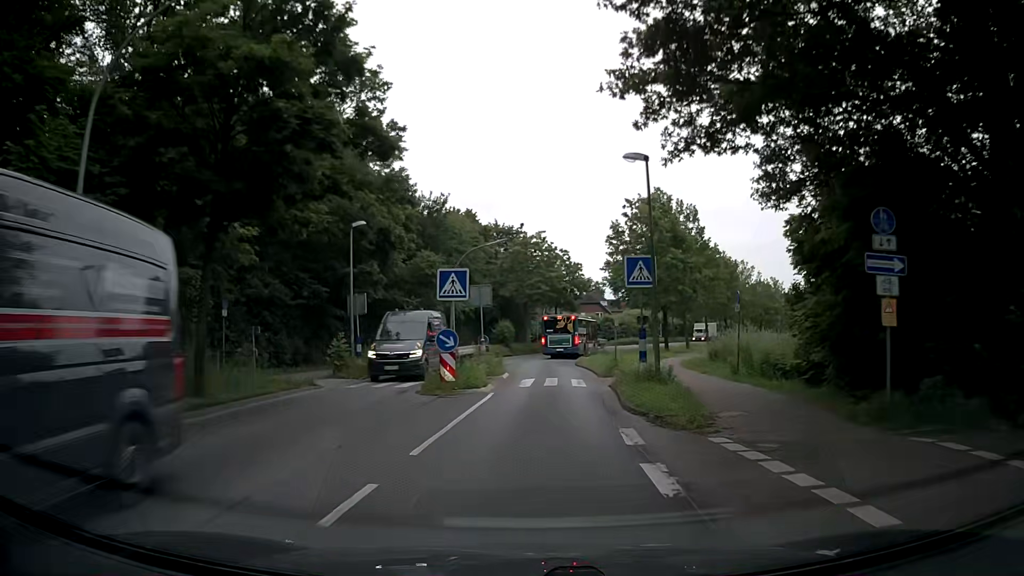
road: secondary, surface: asphalt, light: Day
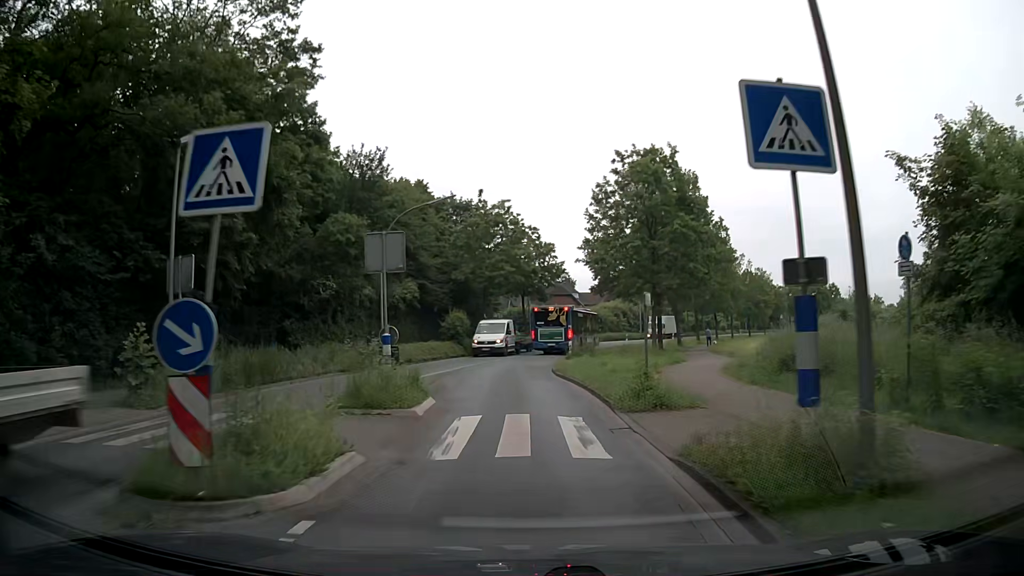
(+0.3, +12.5) m; +3°
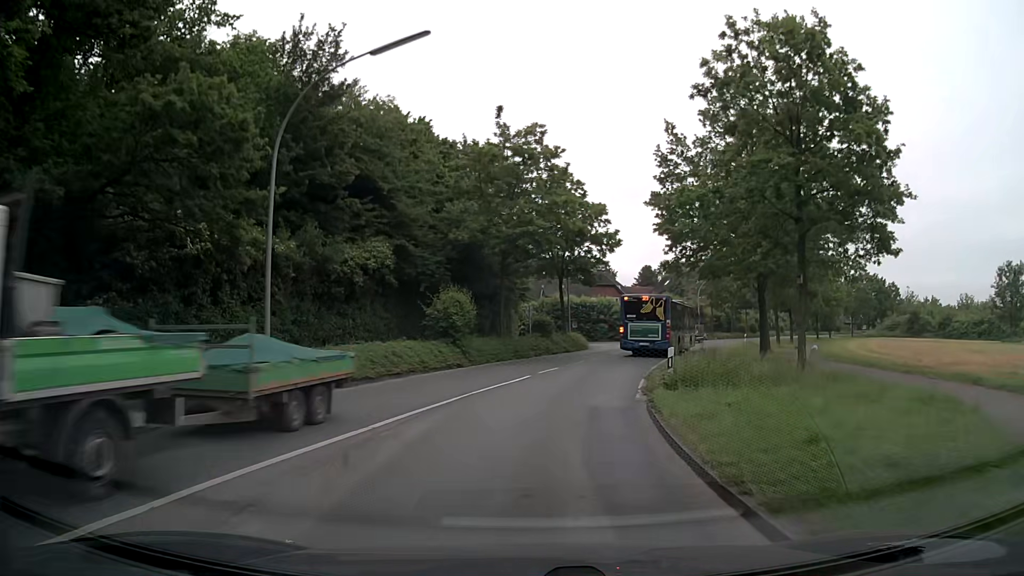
(-0.6, +17.5) m; -3°
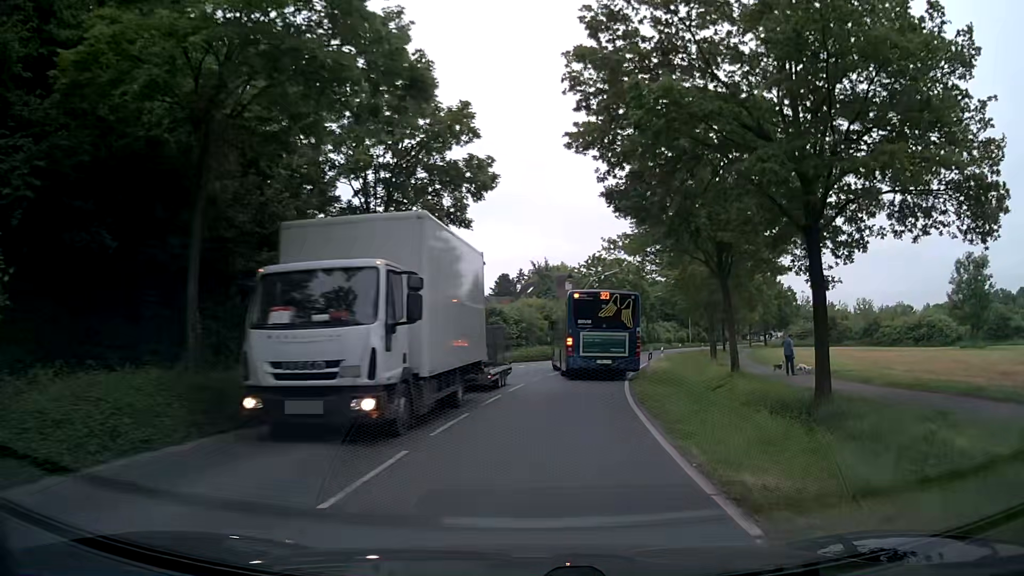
(+1.5, +20.3) m; +12°
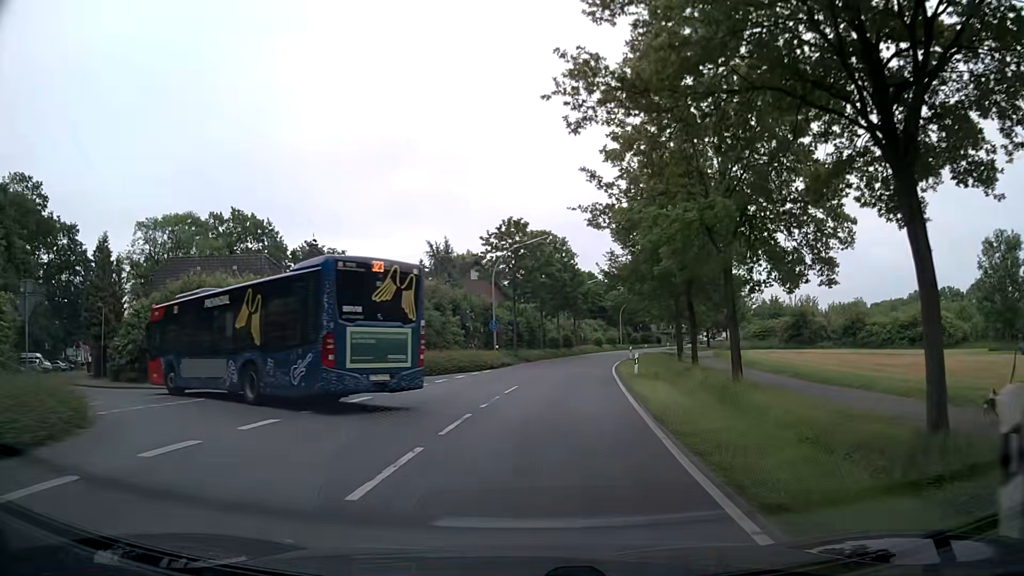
(+1.3, +21.6) m; +7°
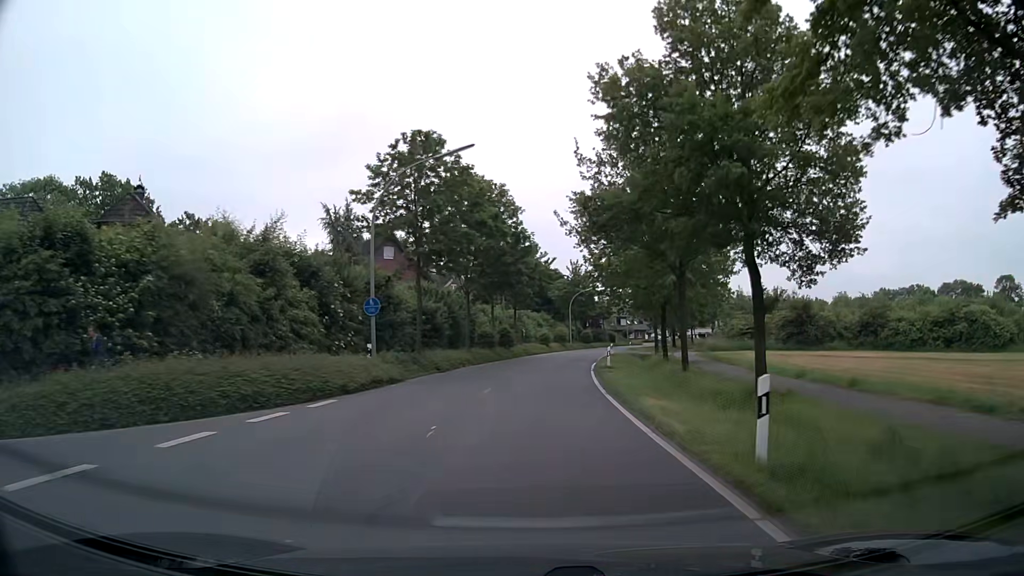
(+1.1, +20.2) m; +6°
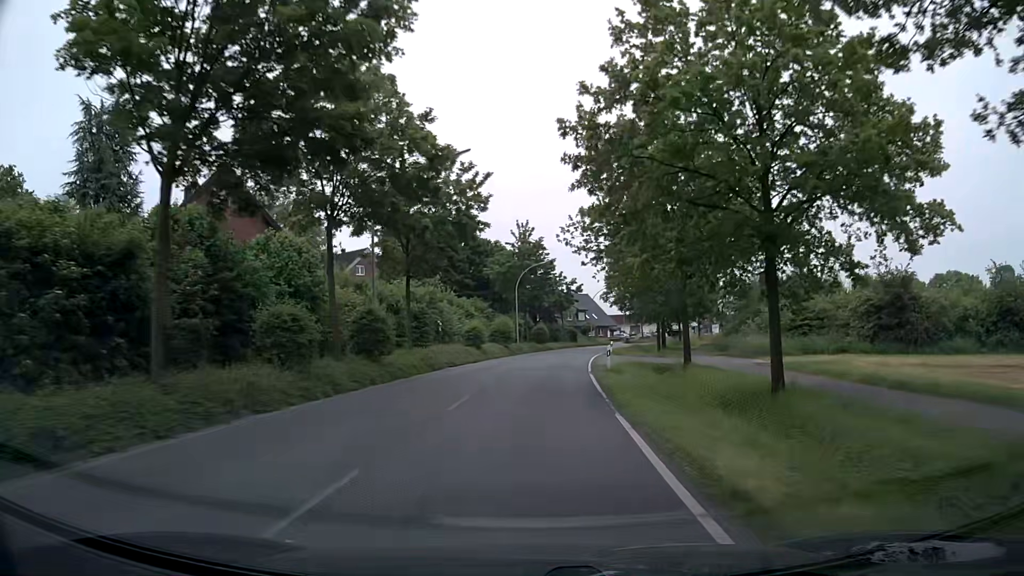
(+1.3, +30.2) m; +4°
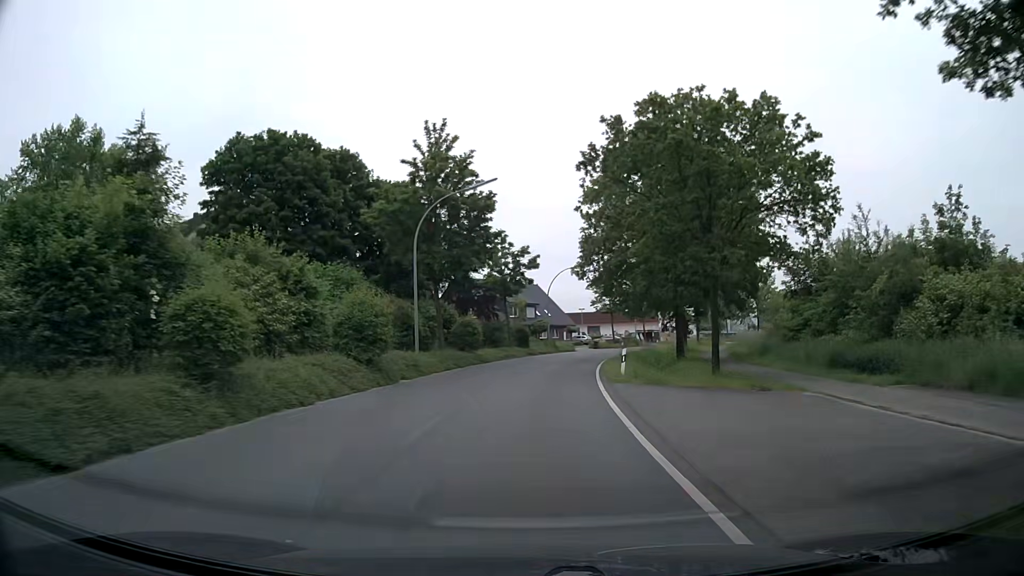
(+1.3, +30.2) m; +5°
(0, +10) (+1, +20) (+1, +30) (+3, +40) (+4, +50) (+7, +59) (+9, +69) (+13, +78) (+17, +87) (+22, +96) m
